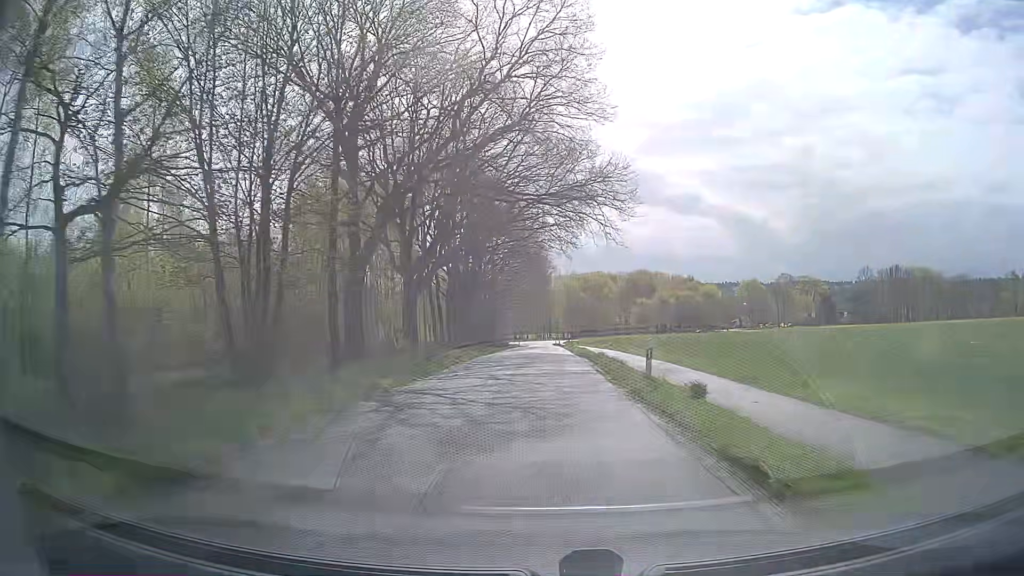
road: unclassified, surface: asphalt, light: Day
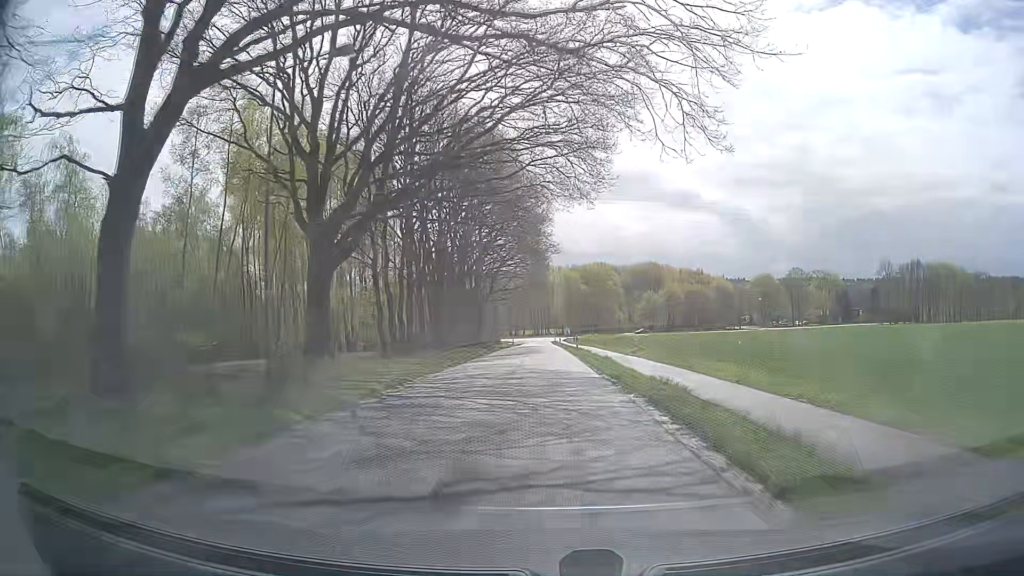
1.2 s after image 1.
(0.0, +17.2) m; 0°
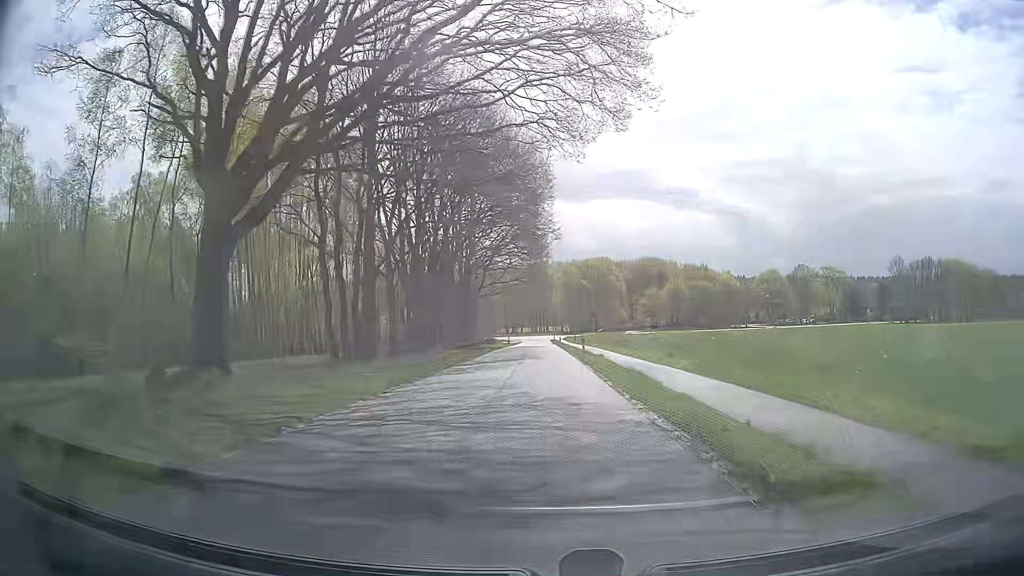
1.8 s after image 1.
(0.0, +8.5) m; 0°
(0, +10) (0, +20) (0, +30) (0, +40) (0, +50) (0, +60) (0, +70) (0, +80) (0, +90) (0, +100) m
